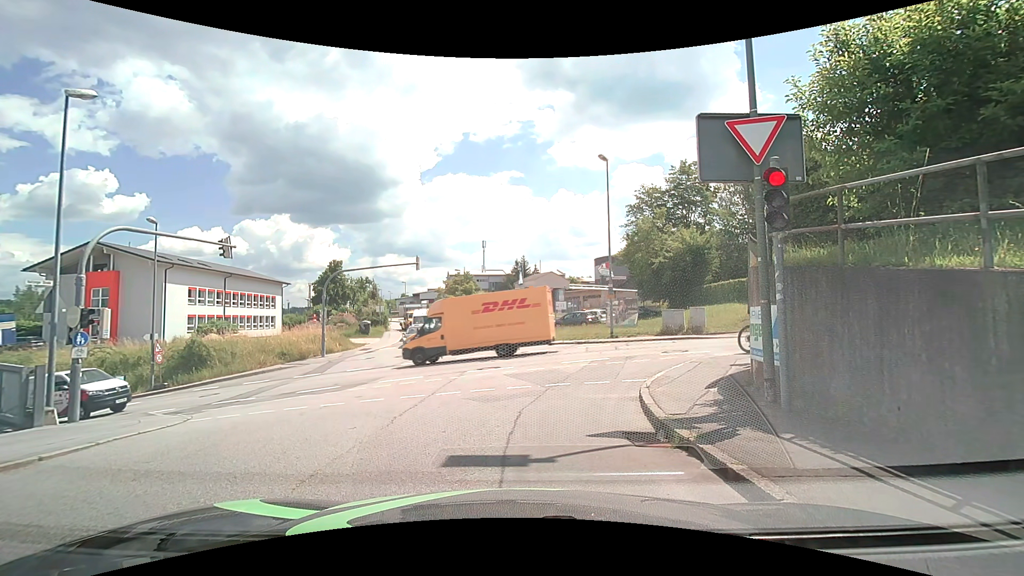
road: residential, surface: asphalt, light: Day
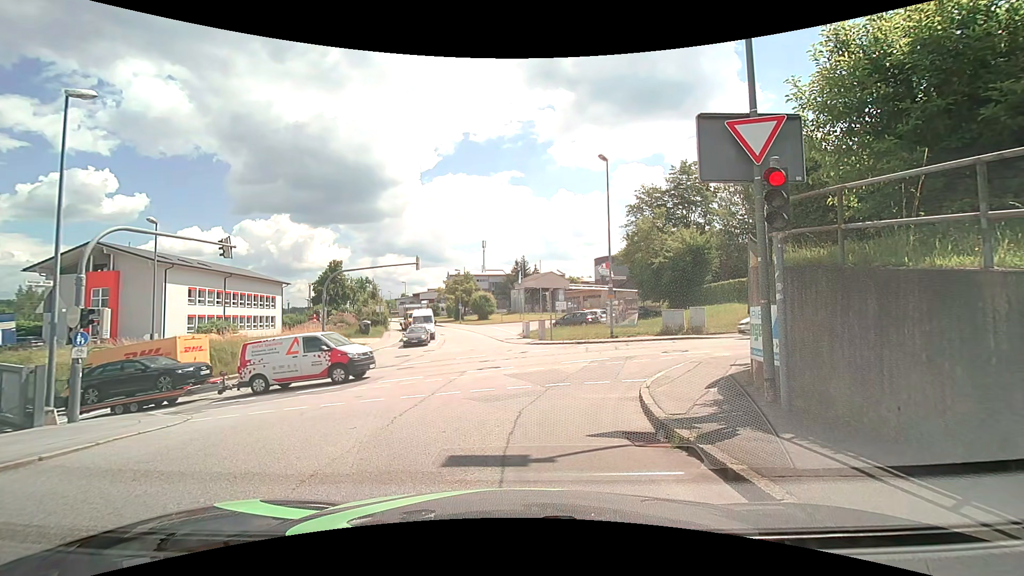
(0.0, 0.0) m; 0°
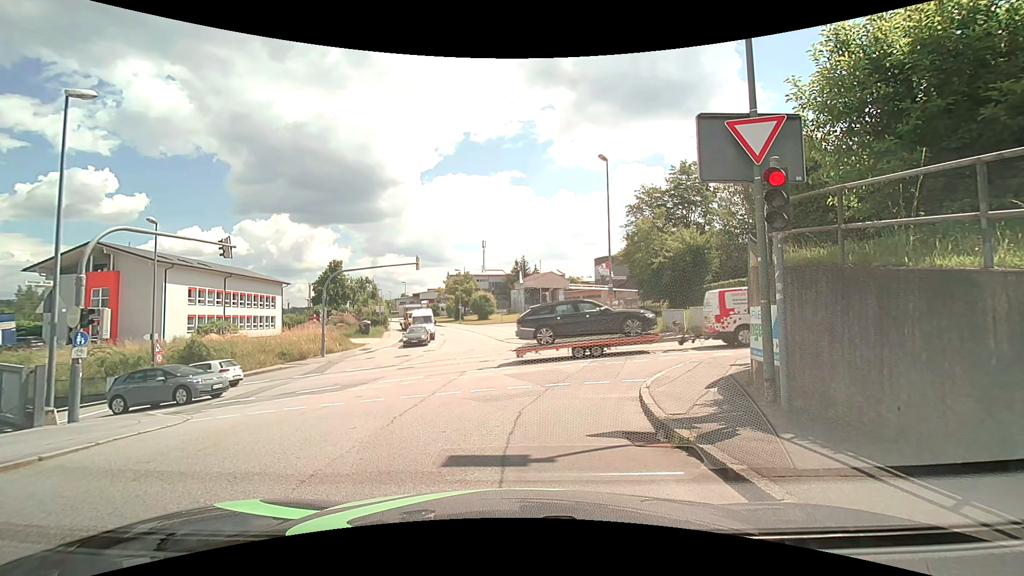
(0.0, 0.0) m; 0°
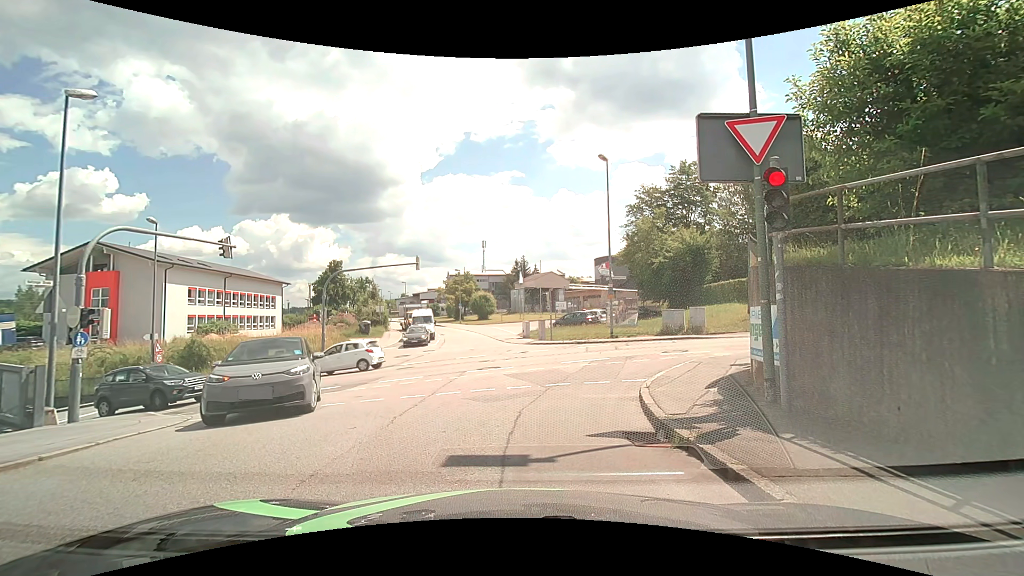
(0.0, 0.0) m; 0°
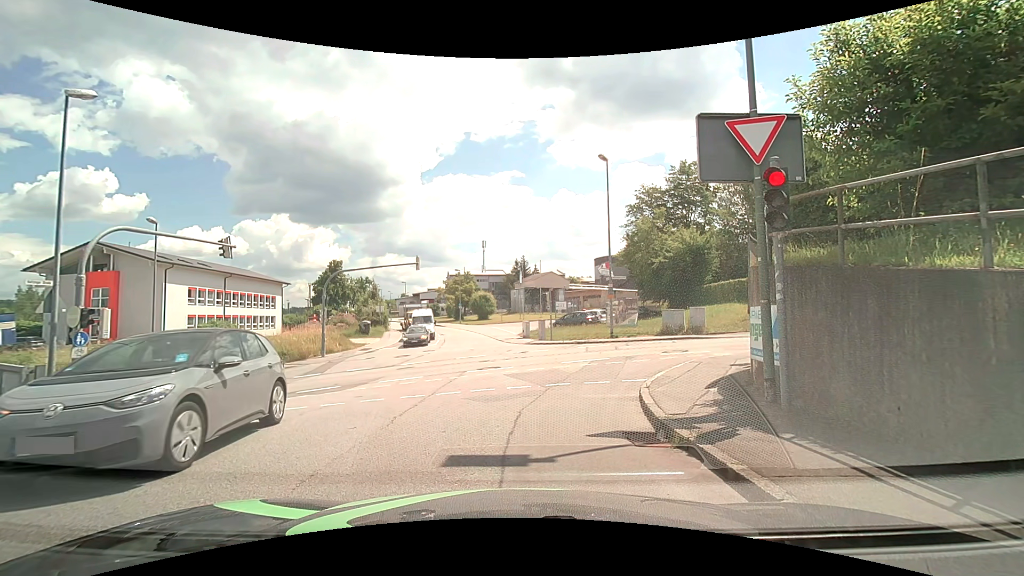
(0.0, 0.0) m; 0°
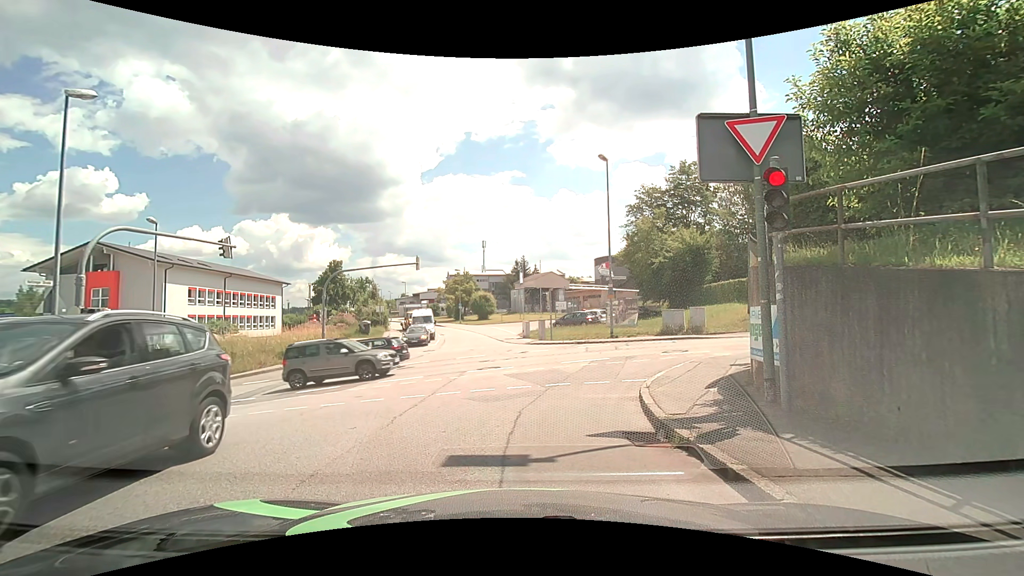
(0.0, 0.0) m; 0°
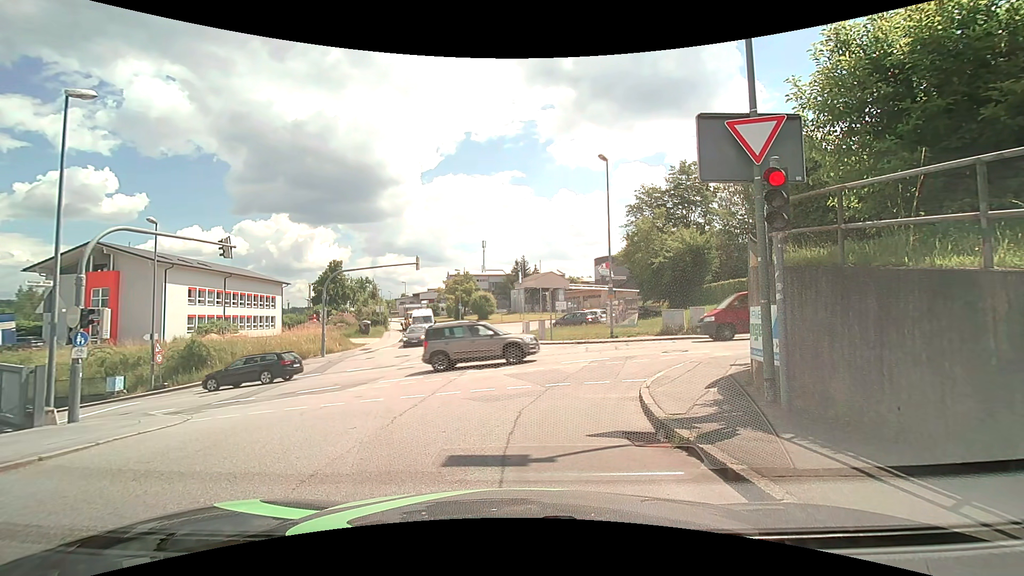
(0.0, 0.0) m; 0°
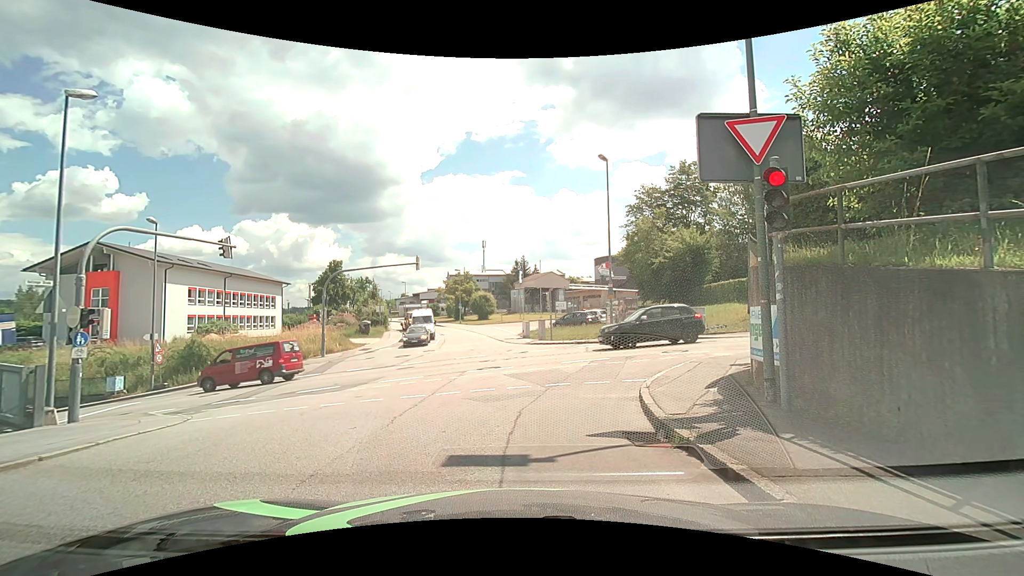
(0.0, 0.0) m; 0°
